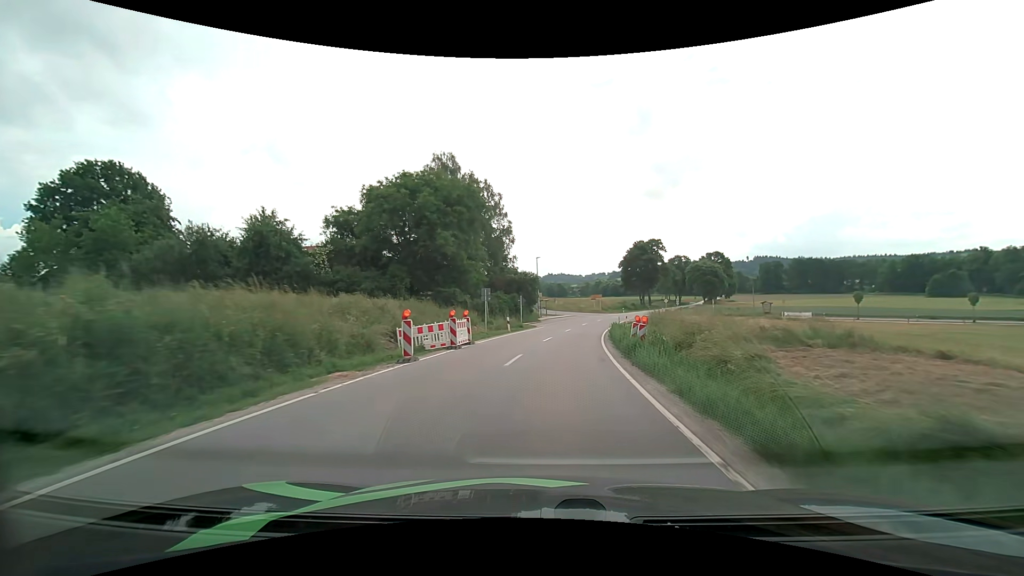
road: secondary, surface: asphalt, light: Day
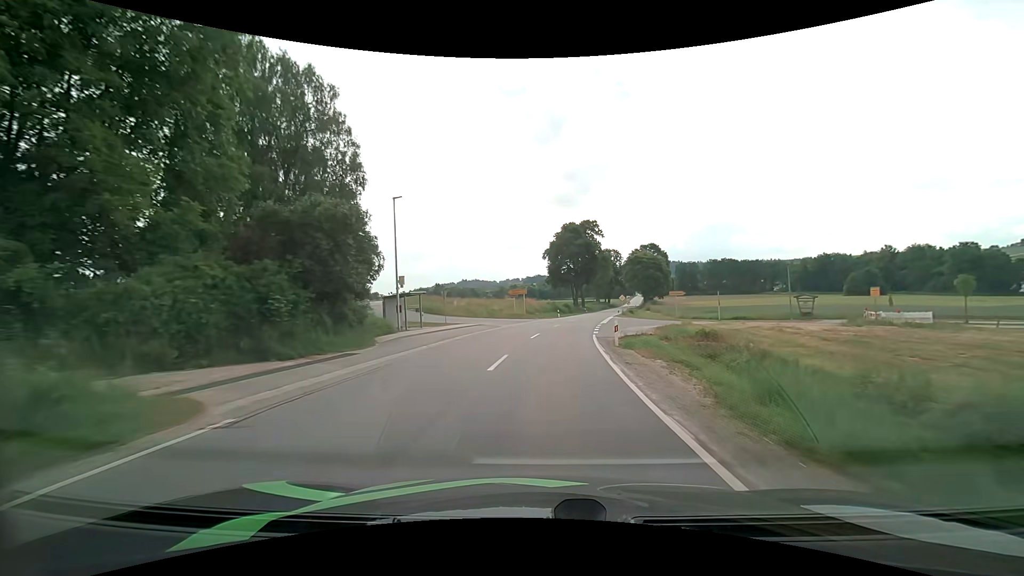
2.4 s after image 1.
(+3.1, +37.4) m; +10°
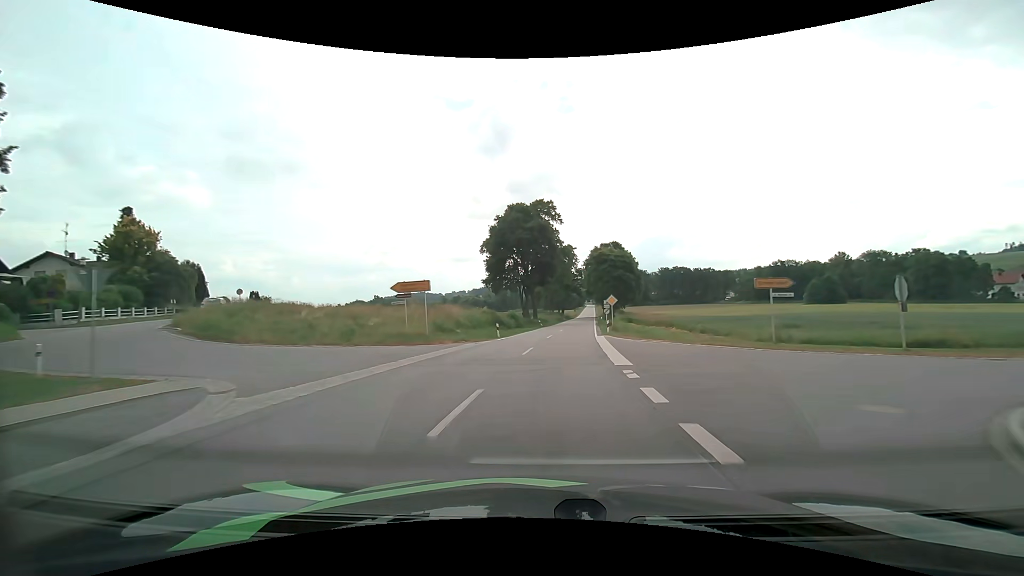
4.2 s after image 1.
(+1.5, +29.5) m; +6°
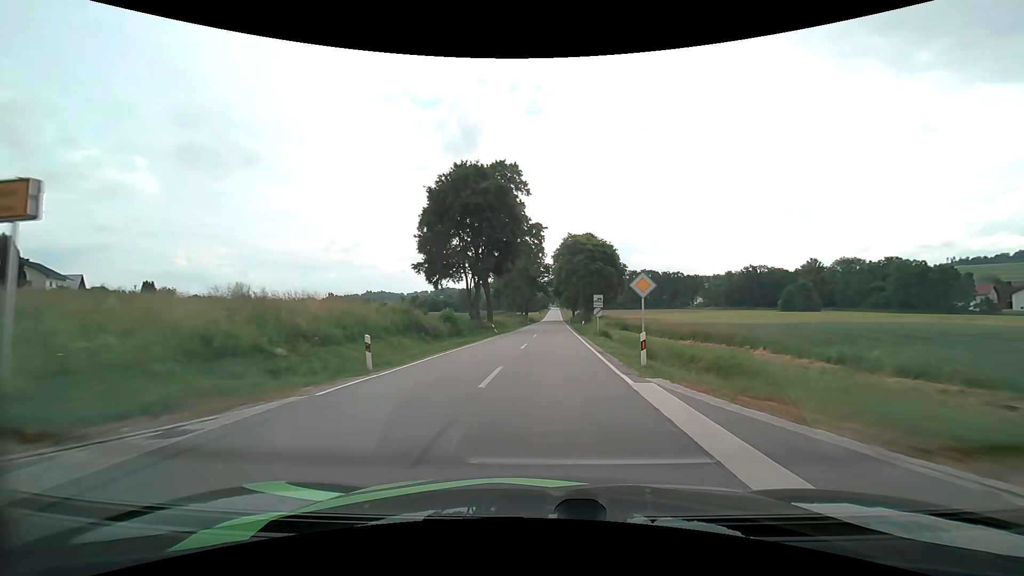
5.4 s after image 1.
(+0.9, +20.5) m; +4°
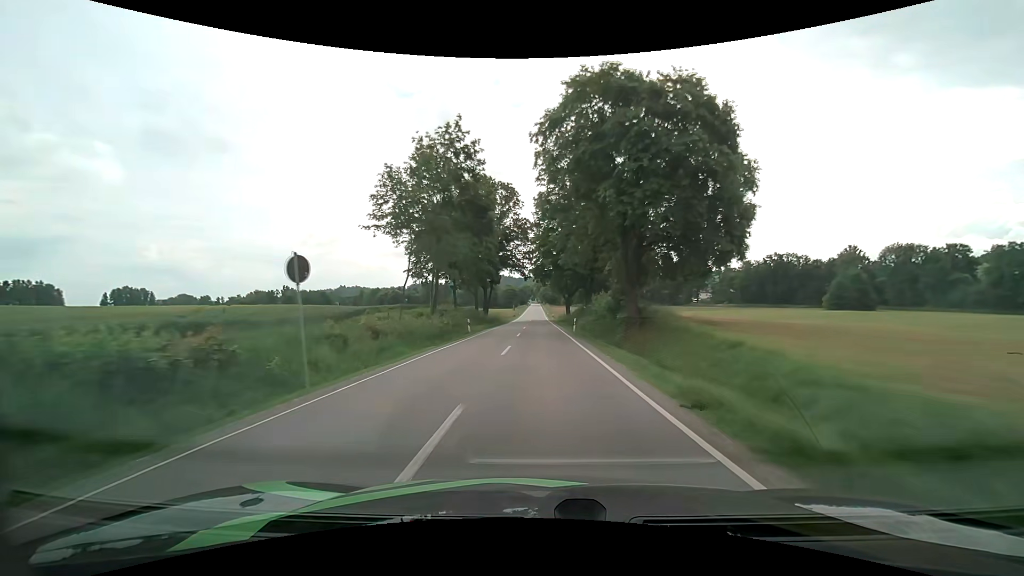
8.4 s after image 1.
(+1.6, +54.4) m; +2°
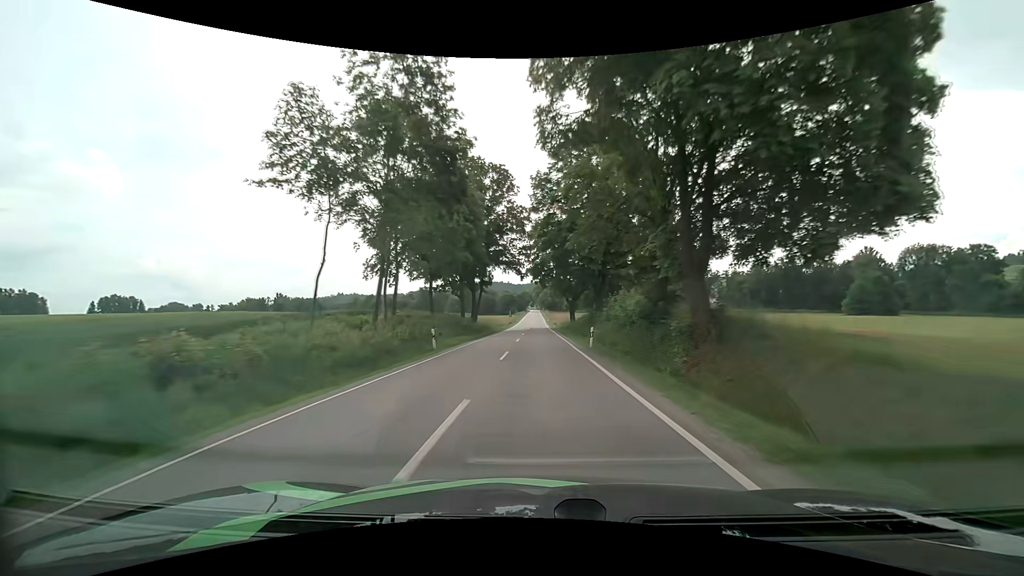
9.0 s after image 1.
(0.0, +11.5) m; 0°
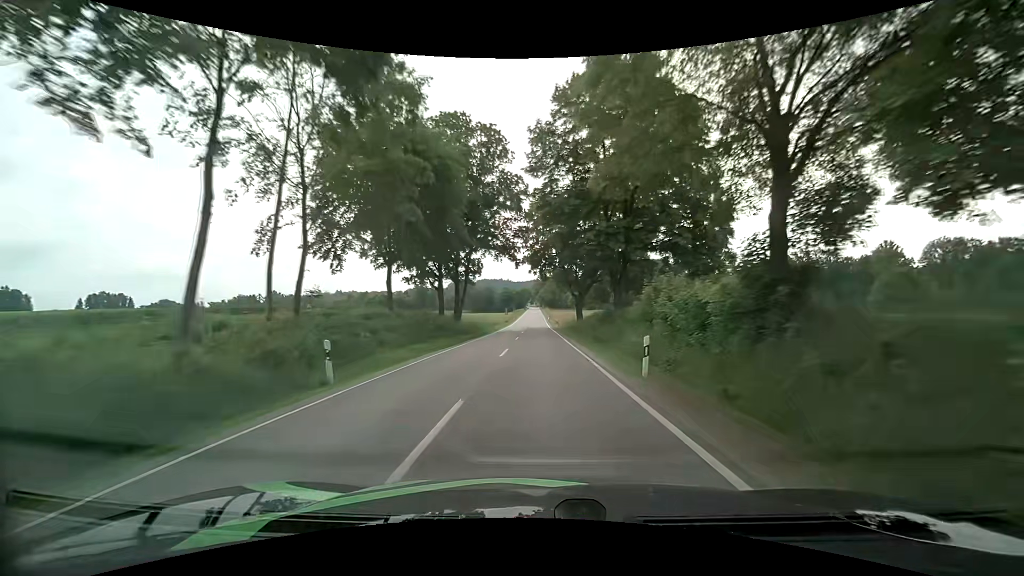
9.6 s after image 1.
(0.0, +11.7) m; 0°
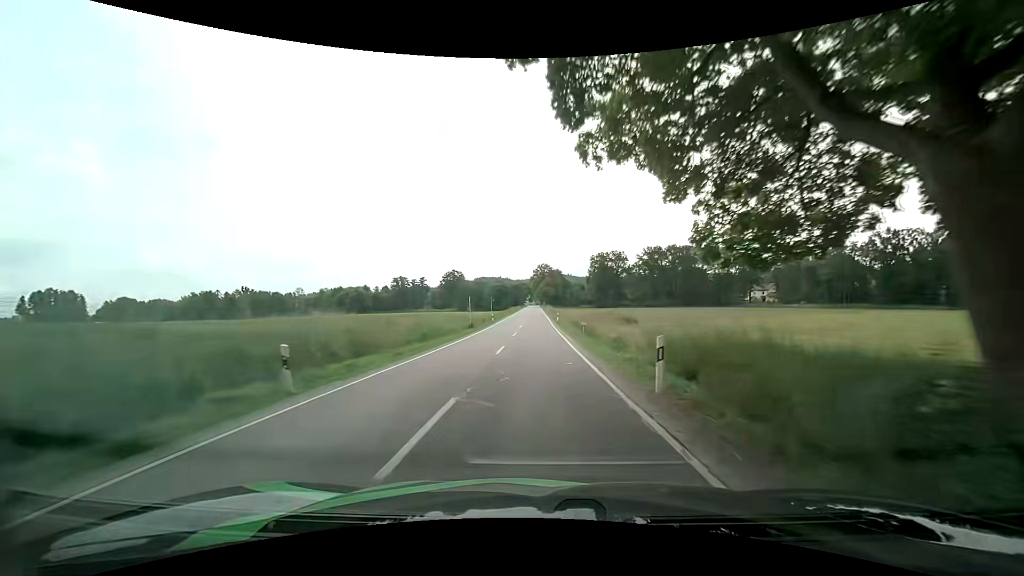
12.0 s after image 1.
(-0.1, +48.5) m; 0°
(0, +10) (0, +20) (0, +30) (0, +40) (0, +50) (0, +60) (0, +70) (0, +80) (0, +90) (0, +100) m
